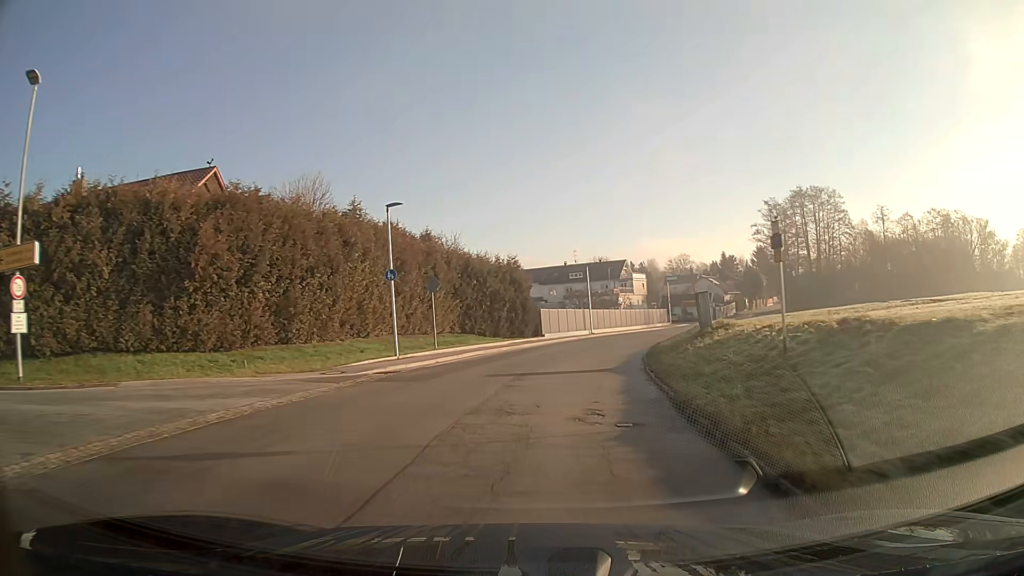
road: secondary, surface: asphalt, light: Day
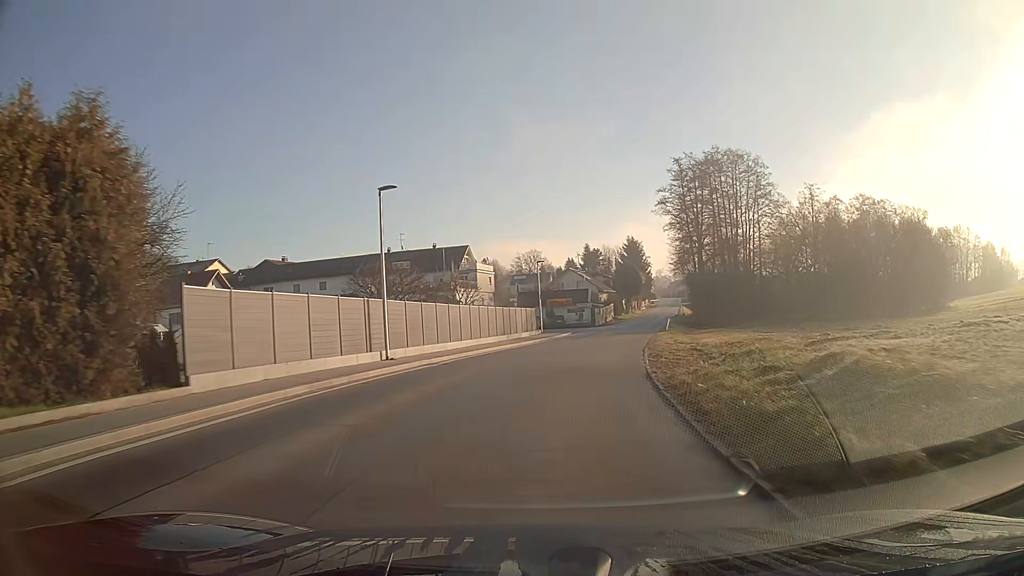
(+3.7, +31.5) m; +13°
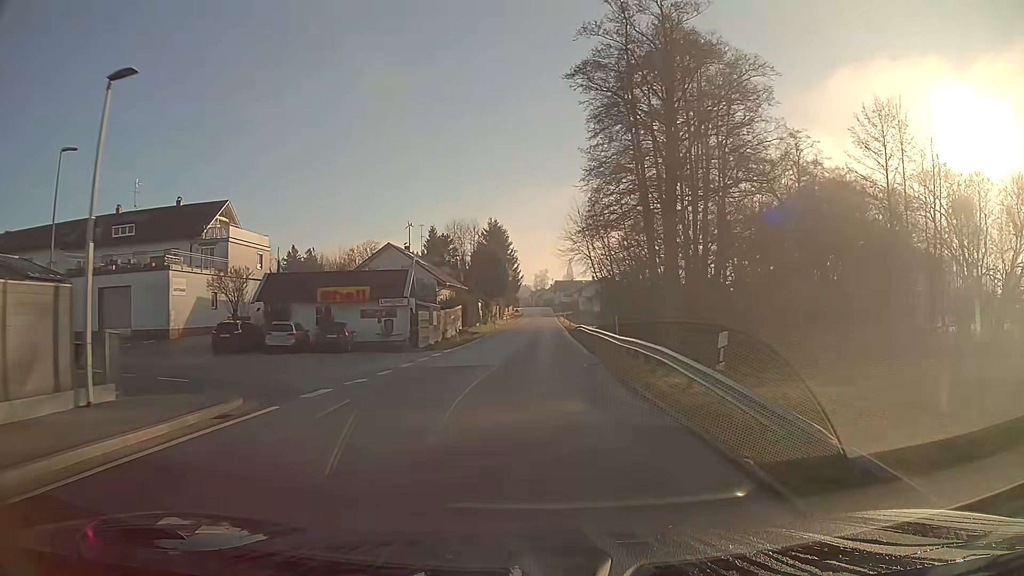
(+4.8, +40.8) m; +11°
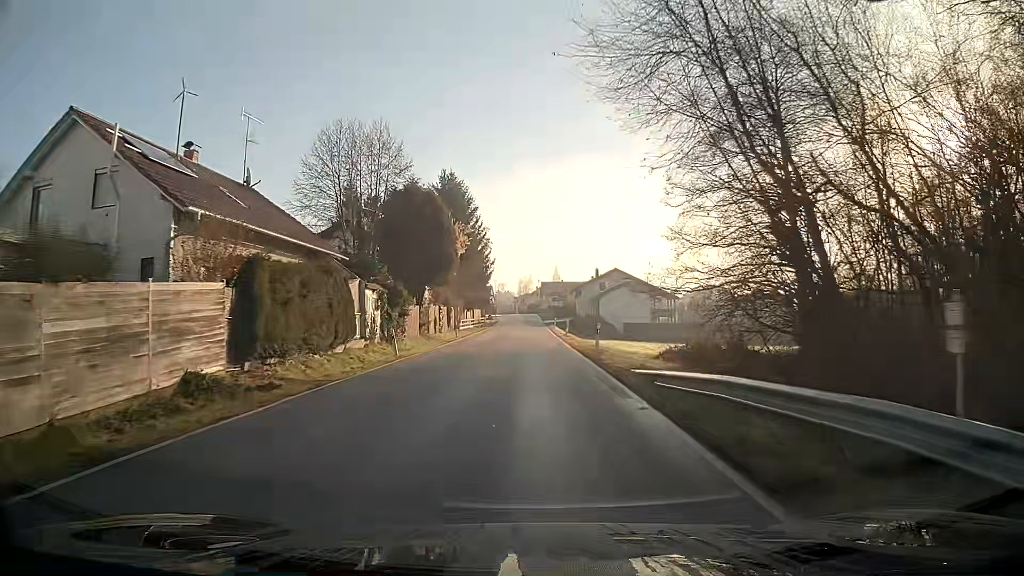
(+0.4, +41.5) m; +1°
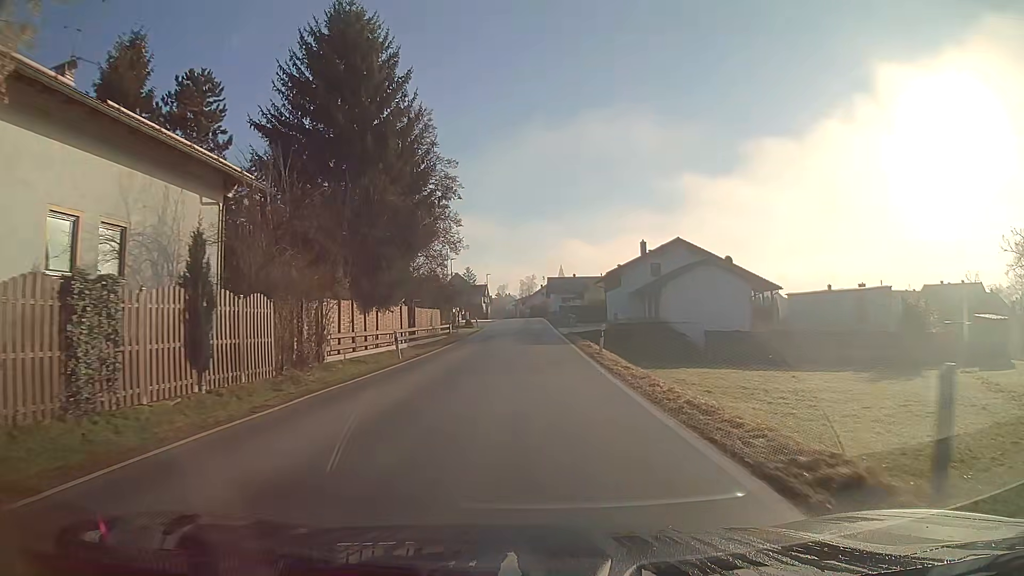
(0.0, +41.2) m; 0°
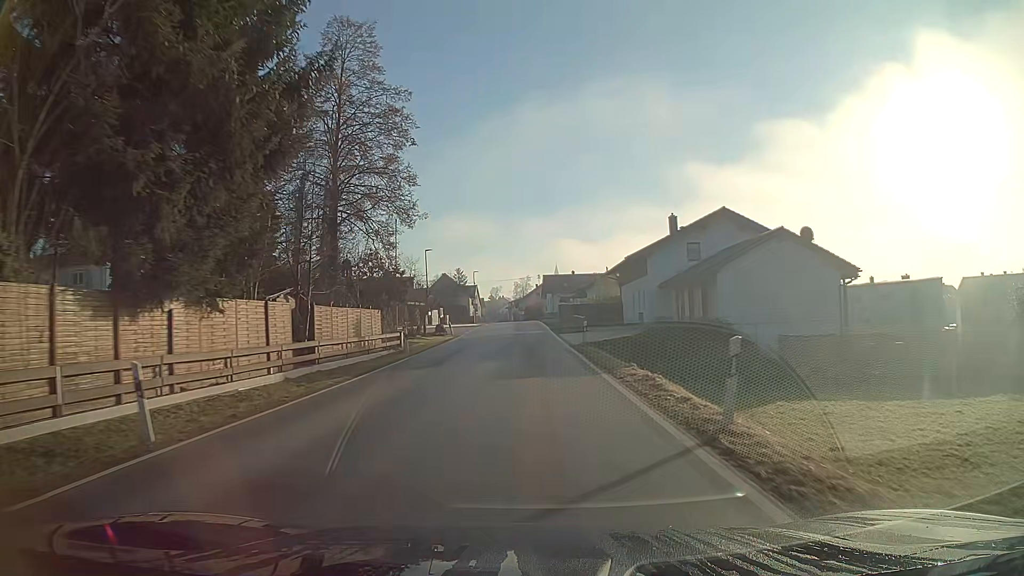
(+0.1, +16.4) m; 0°
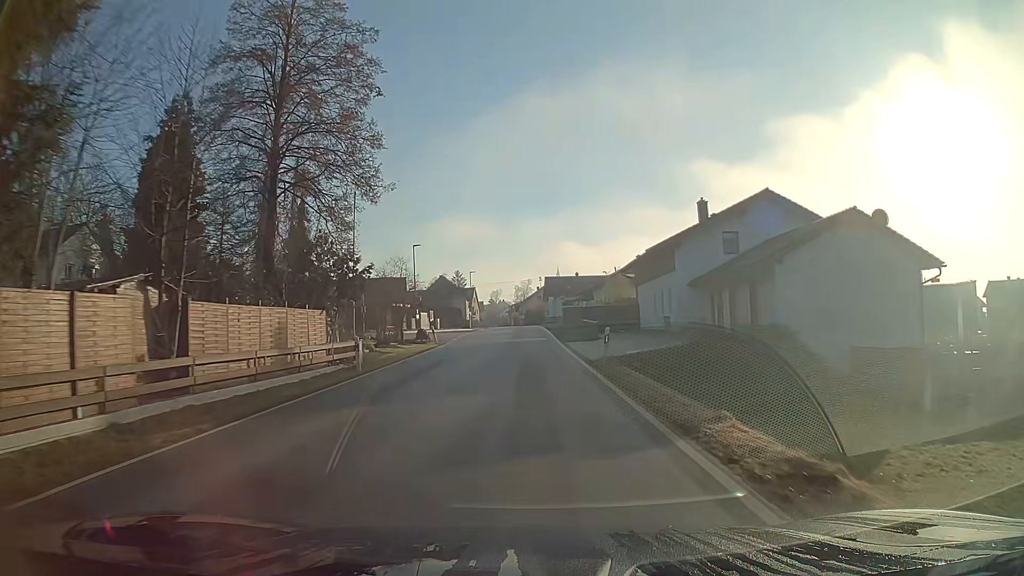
(0.0, +8.1) m; 0°
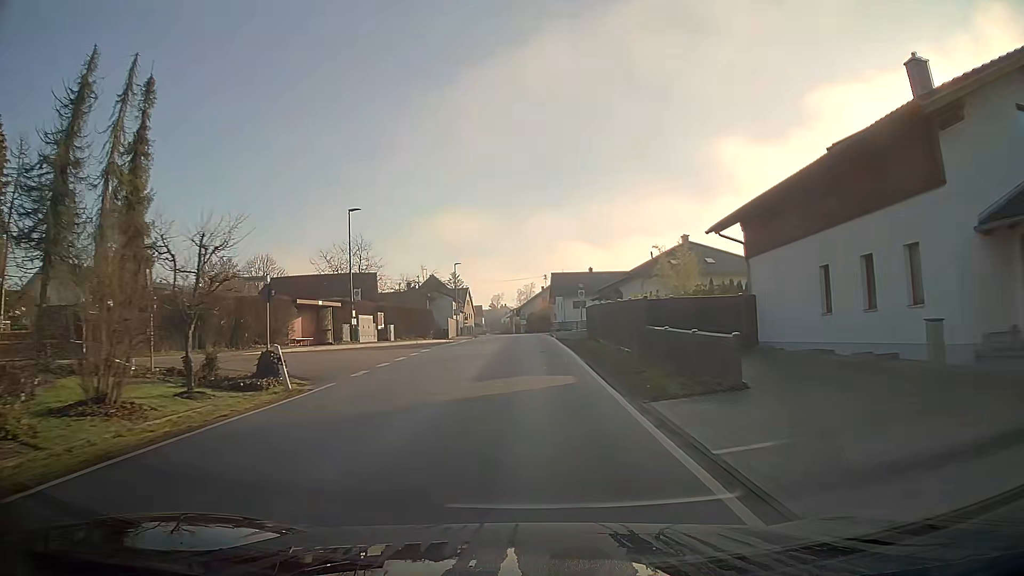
(0.0, +23.9) m; 0°
(0, +10) (0, +20) (0, +30) (0, +40) (-1, +50) (-1, +60) (-2, +70) (-3, +80) (-3, +90) (-4, +100) m
